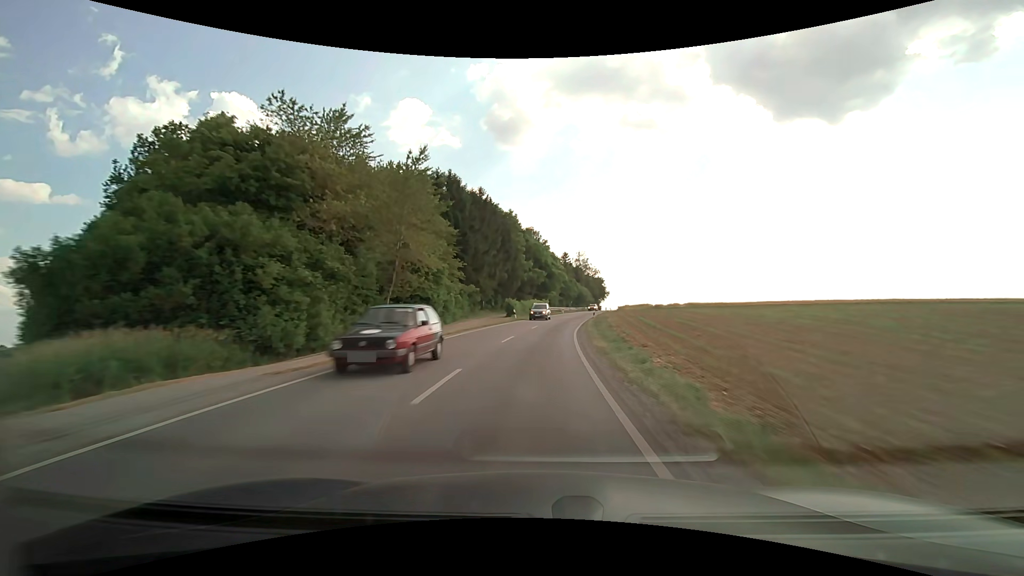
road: secondary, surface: asphalt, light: Day
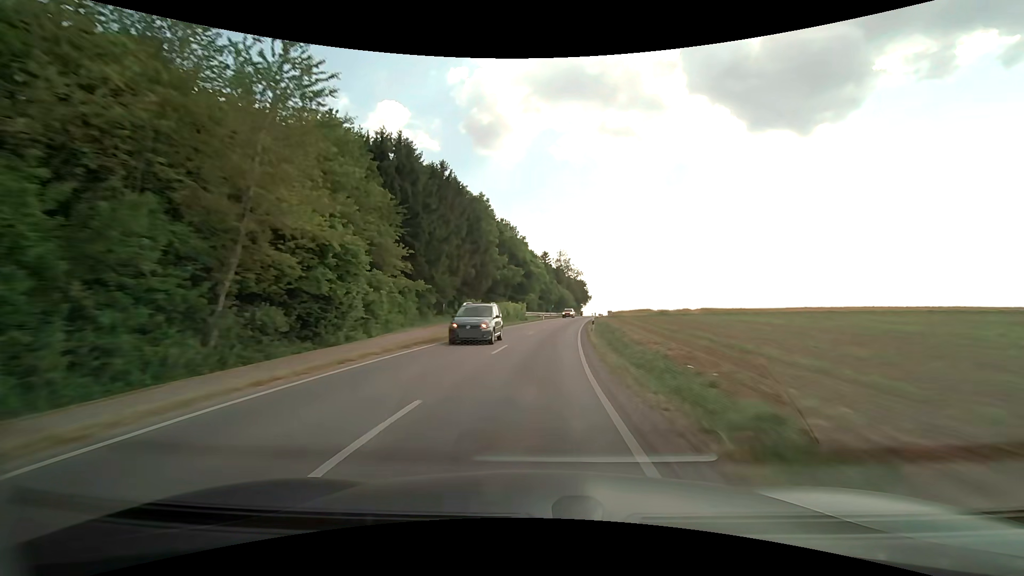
(+0.3, +15.4) m; +2°
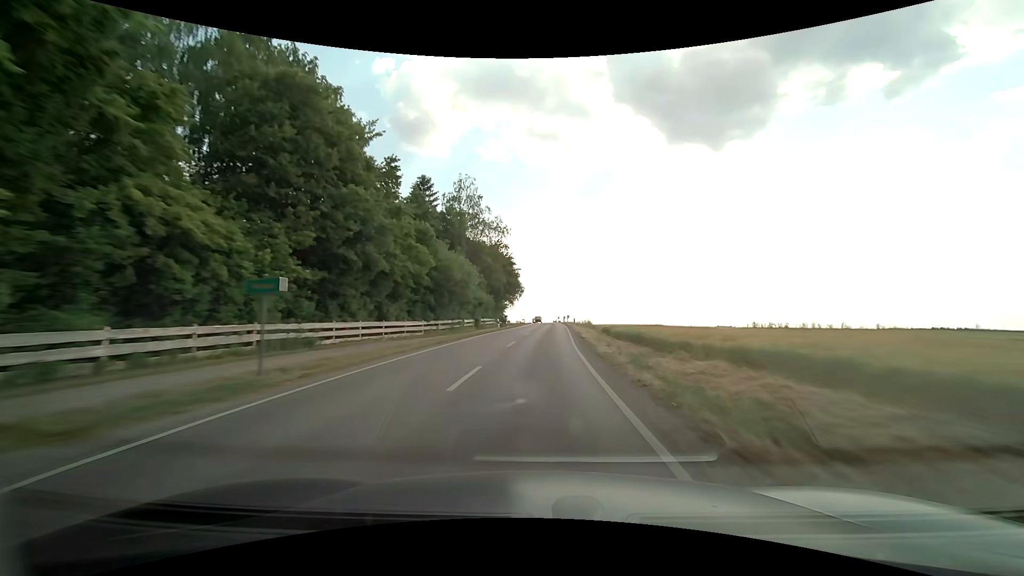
(+7.3, +78.9) m; +9°
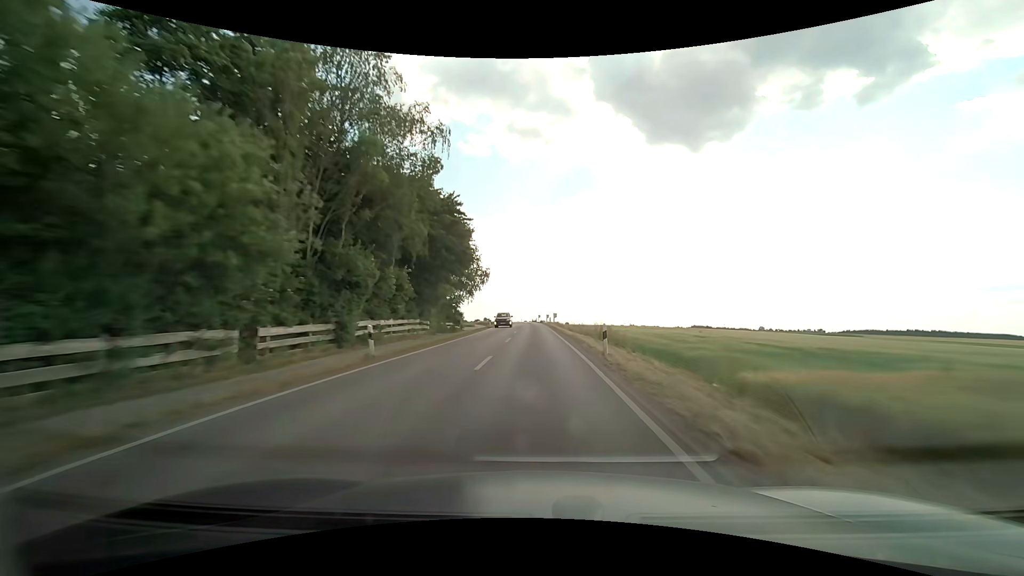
(+0.8, +33.1) m; +3°
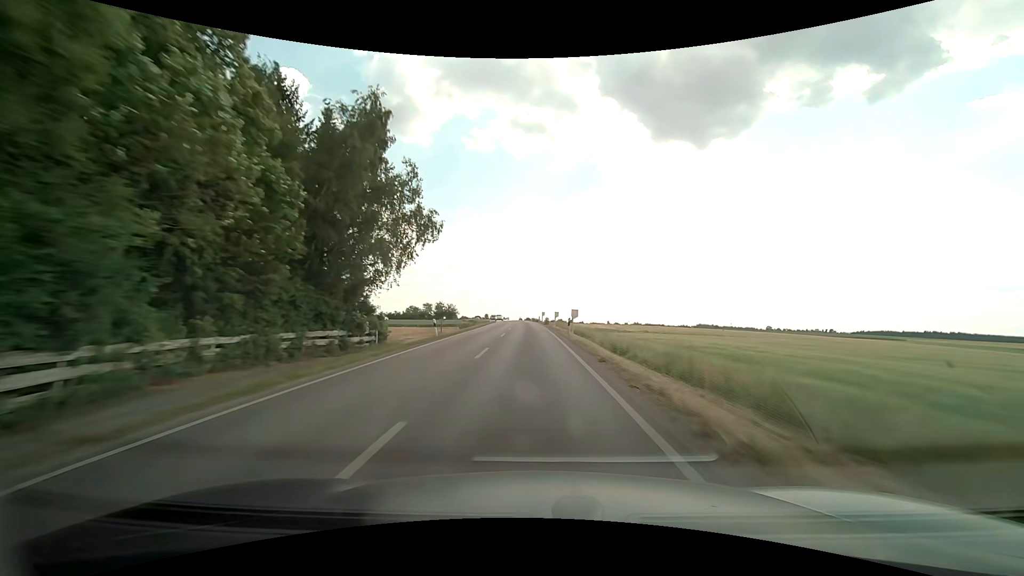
(+0.1, +33.8) m; 0°
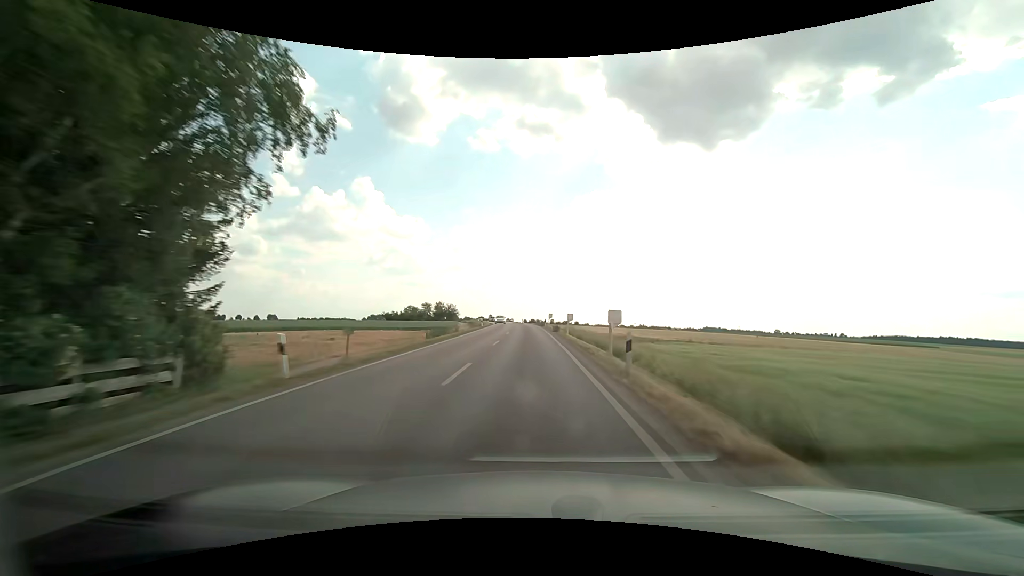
(-0.1, +17.0) m; -1°
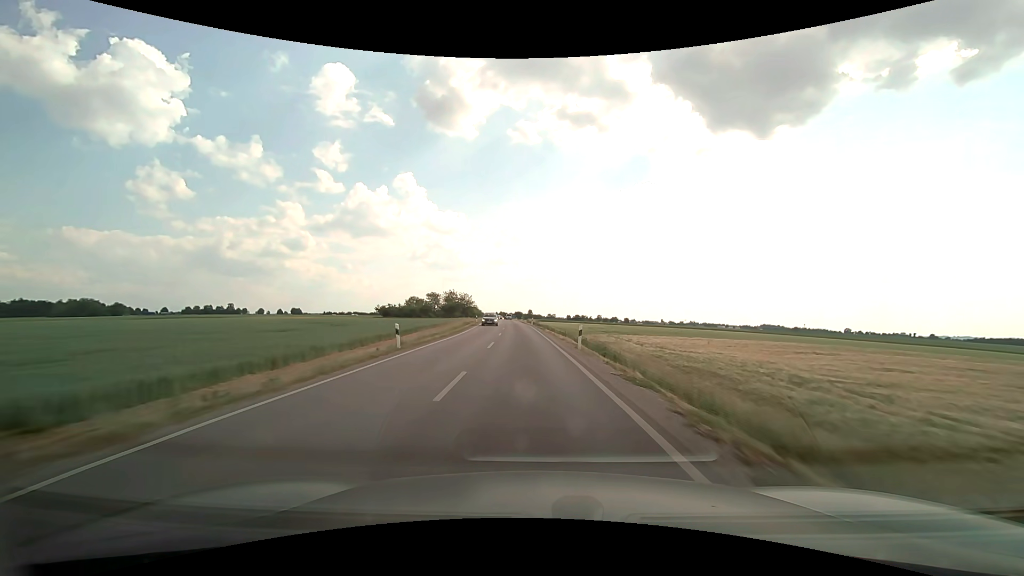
(-2.9, +86.2) m; -5°
(0, +10) (0, +20) (-1, +30) (-1, +40) (-2, +50) (-2, +60) (-3, +70) (-4, +80) (-4, +90) (-5, +100) m
